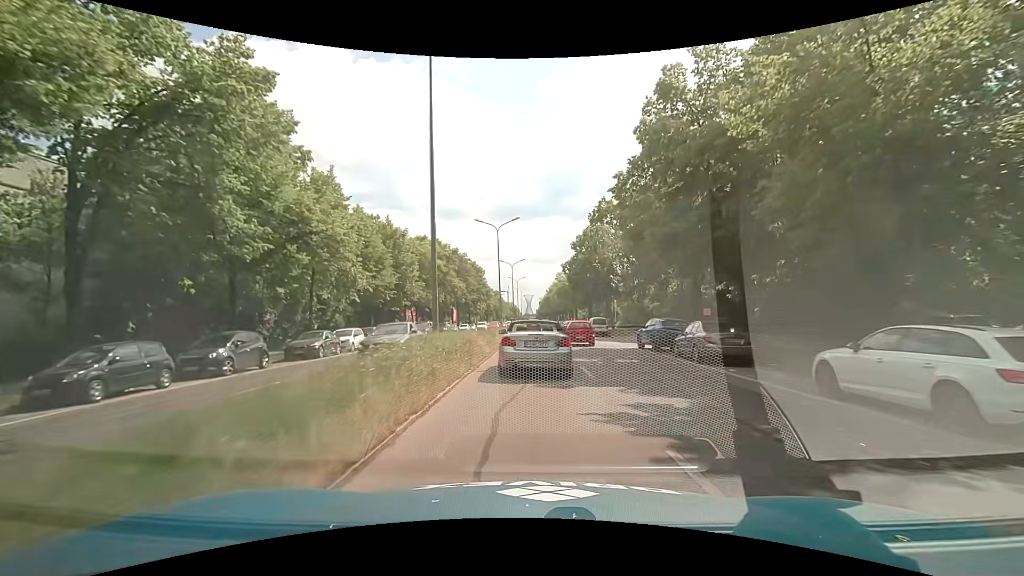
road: primary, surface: asphalt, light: Day
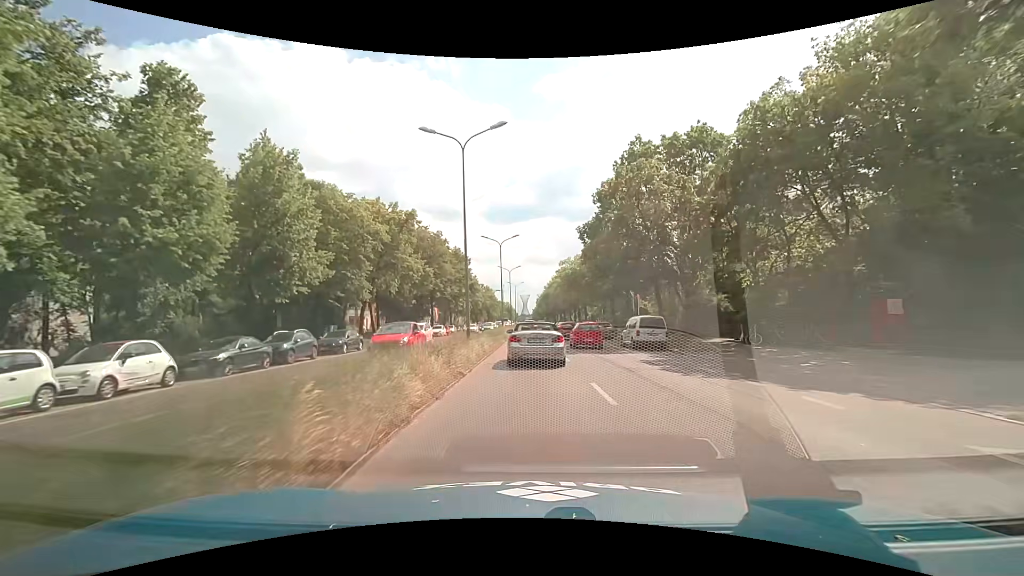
(+0.2, +21.9) m; 0°
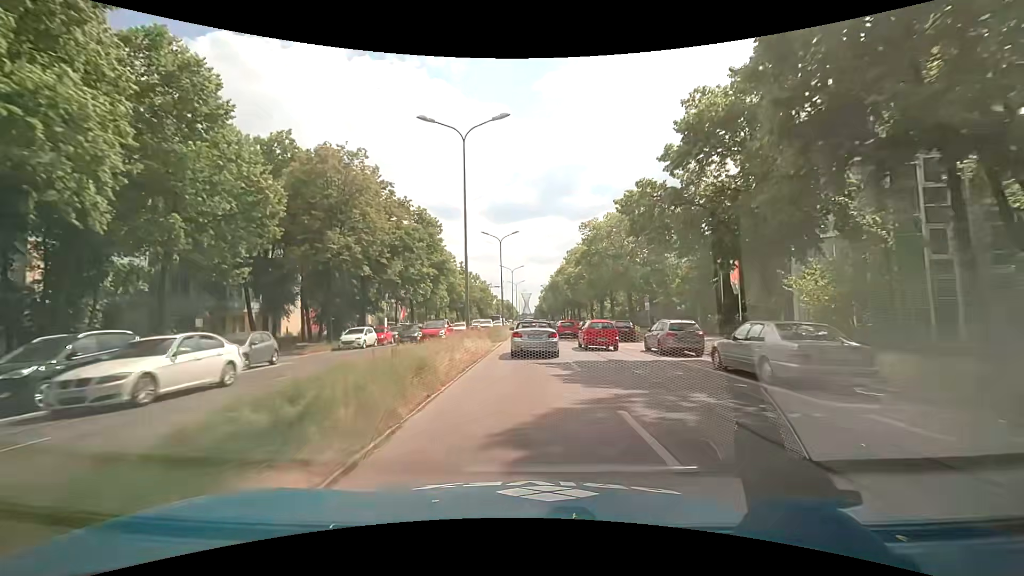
(0.0, +31.2) m; 0°
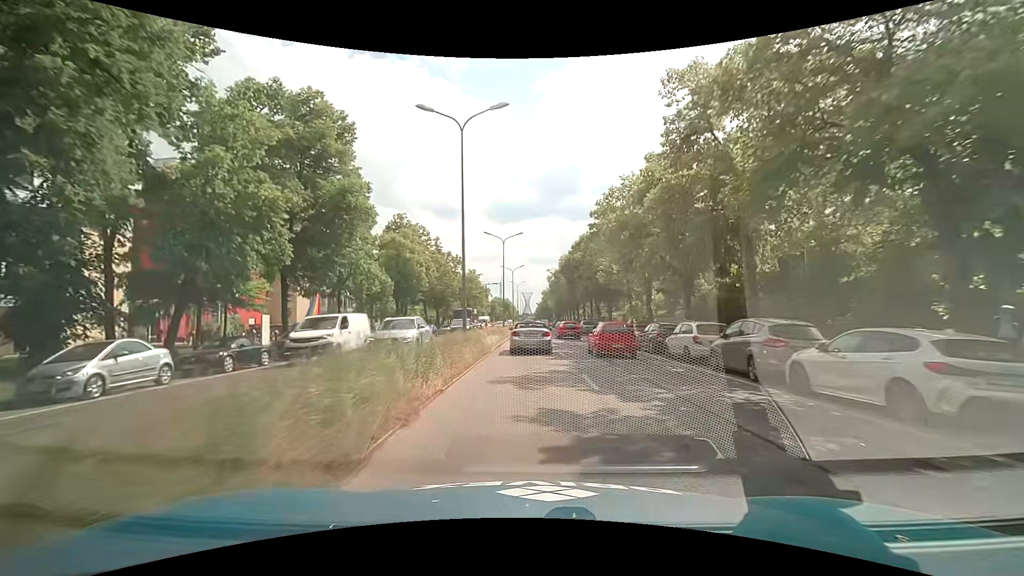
(+0.1, +31.3) m; 0°
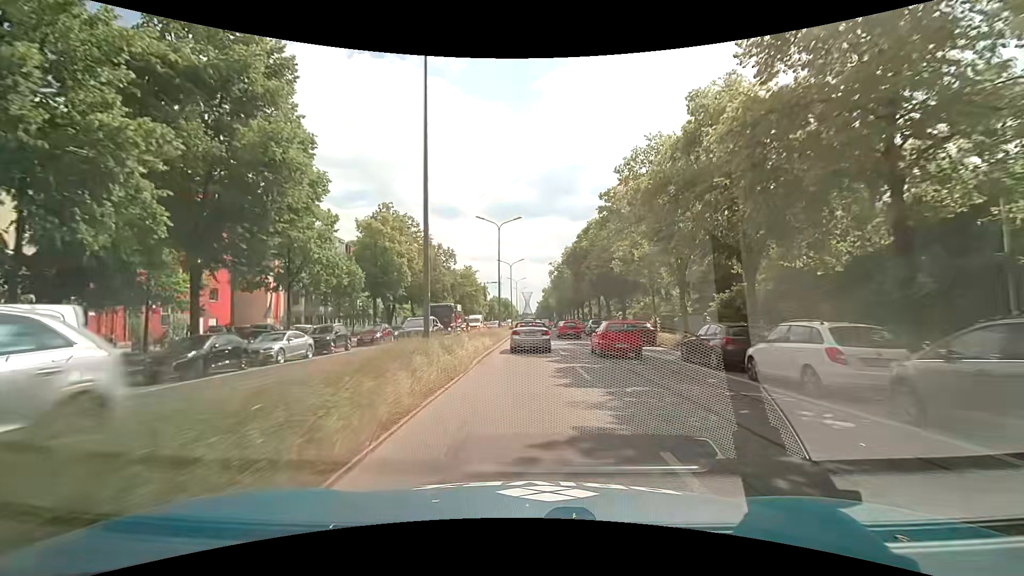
(0.0, +7.7) m; 0°
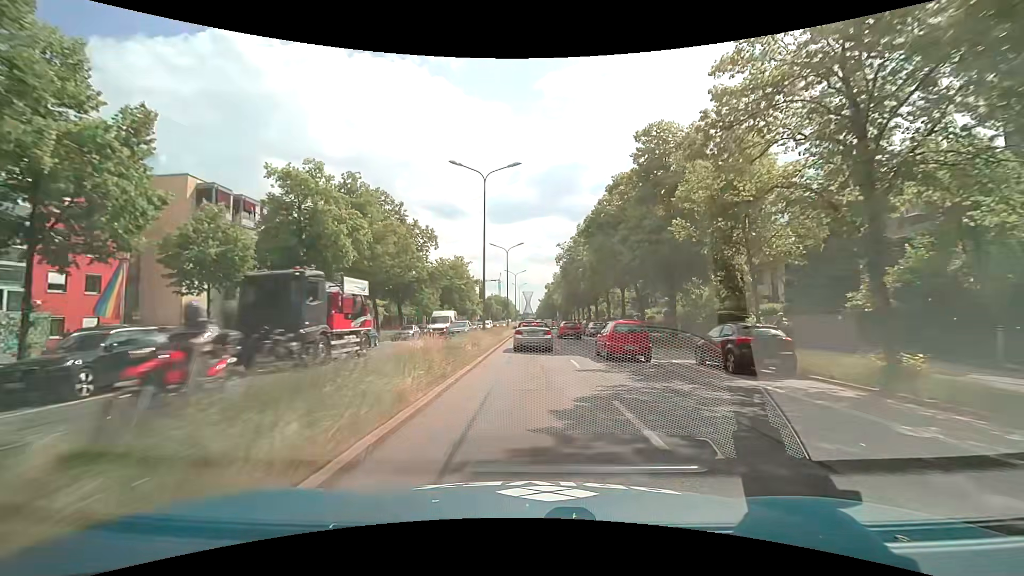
(0.0, +15.3) m; 0°
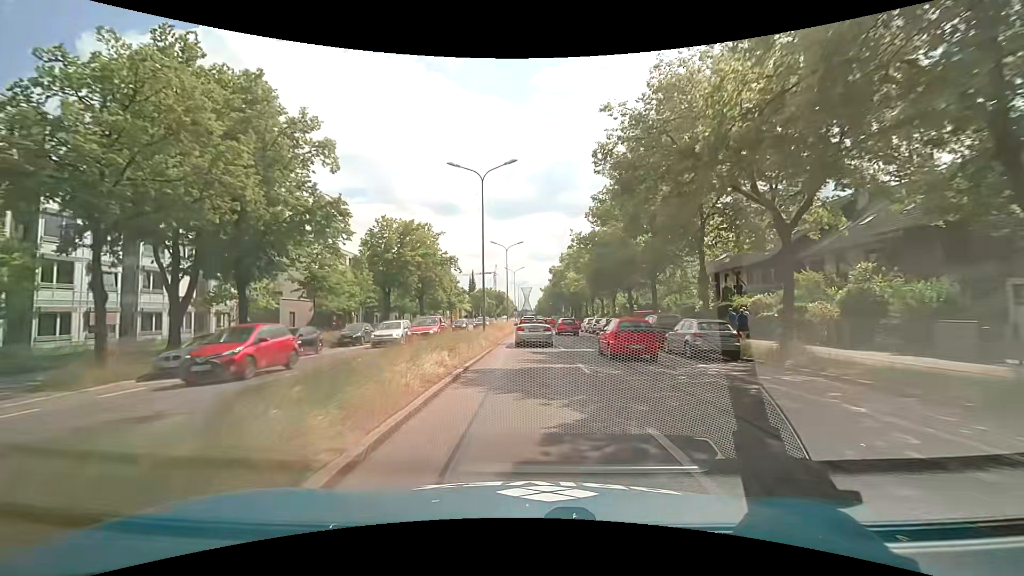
(+0.1, +29.7) m; 0°
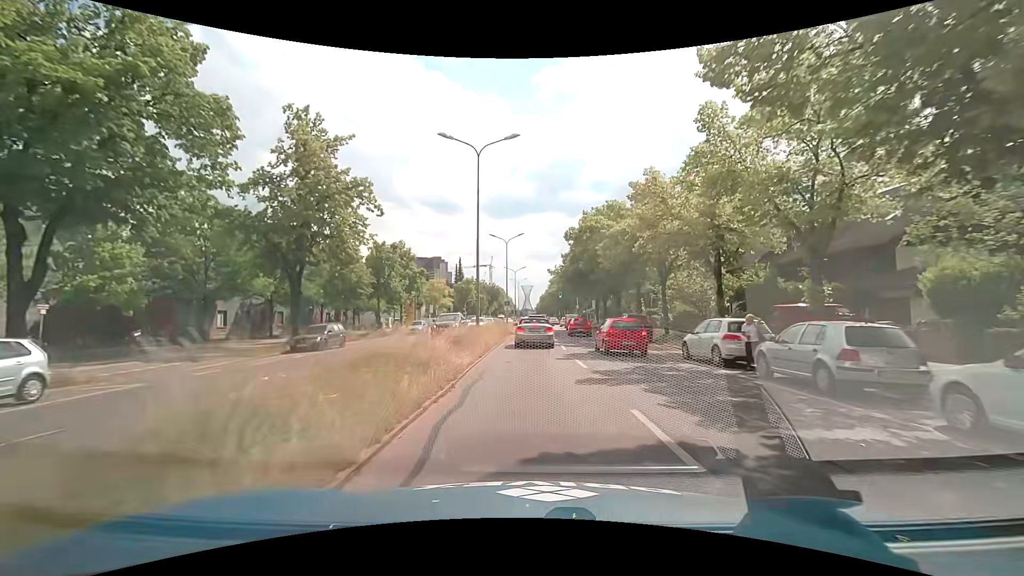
(+0.2, +35.1) m; 0°
(0, +10) (0, +20) (0, +30) (0, +40) (0, +50) (0, +60) (0, +70) (0, +80) (0, +90) (-5, +98) m
